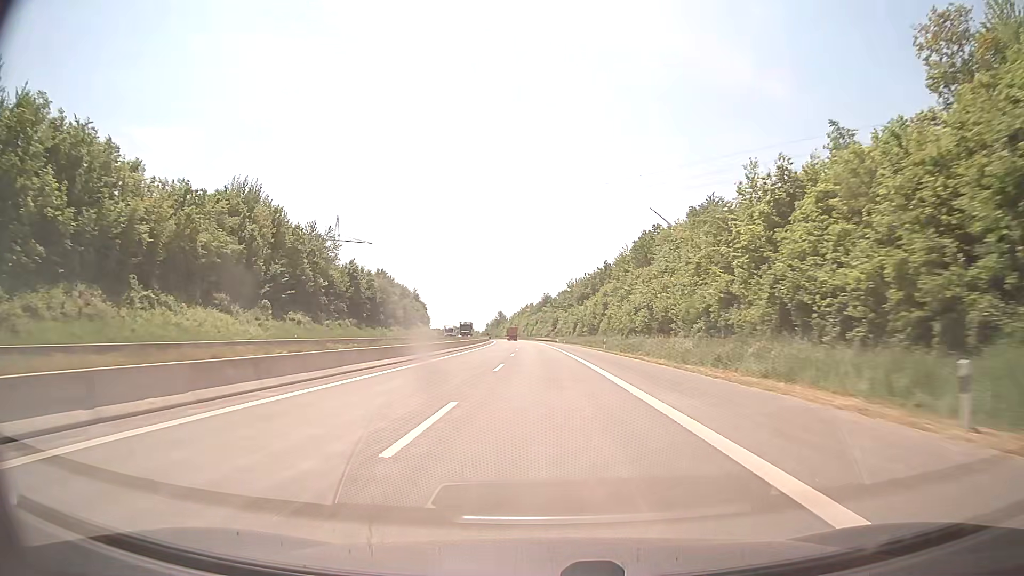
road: motorway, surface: asphalt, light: Day
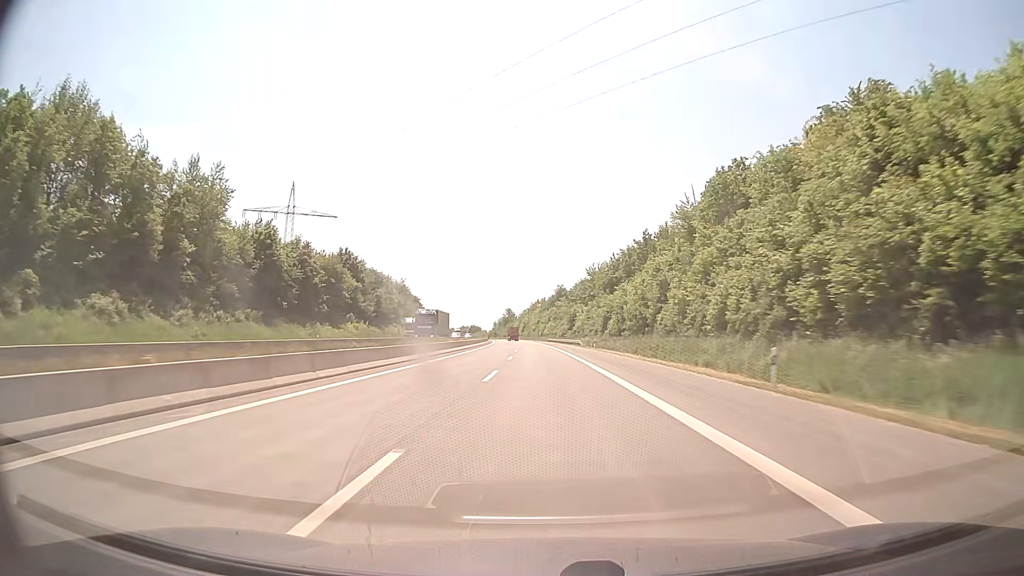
(-0.4, +41.7) m; -1°
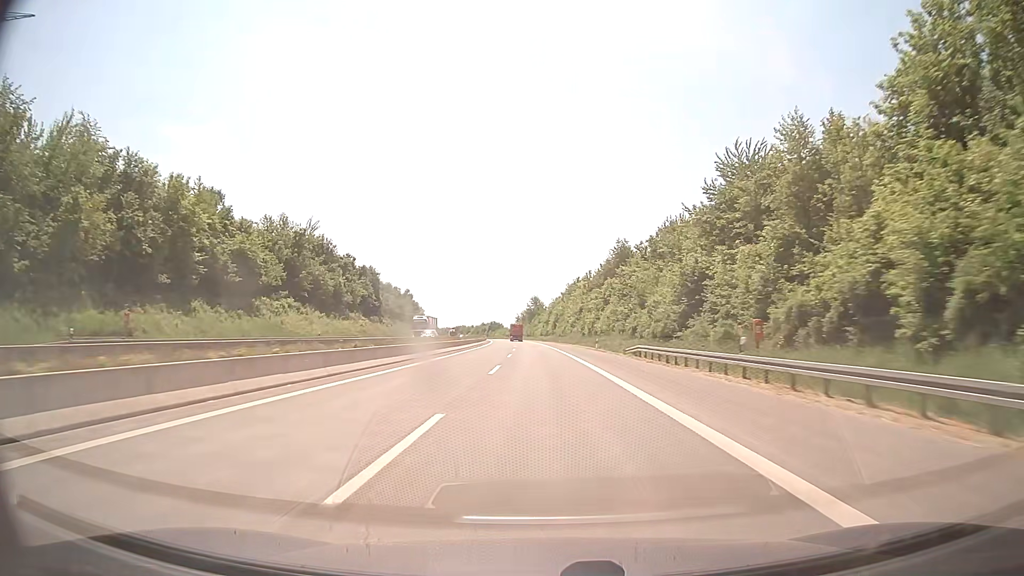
(-2.7, +104.1) m; -3°
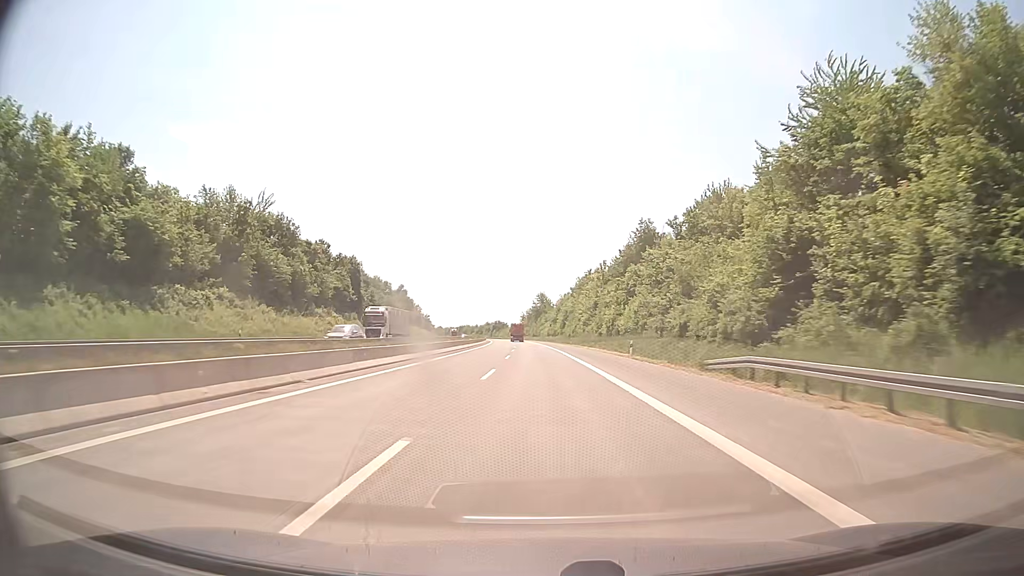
(-0.1, +20.8) m; -1°
(0, +10) (0, +20) (0, +30) (0, +40) (-1, +50) (-1, +60) (-1, +70) (-2, +80) (-2, +90) (-2, +100) m
